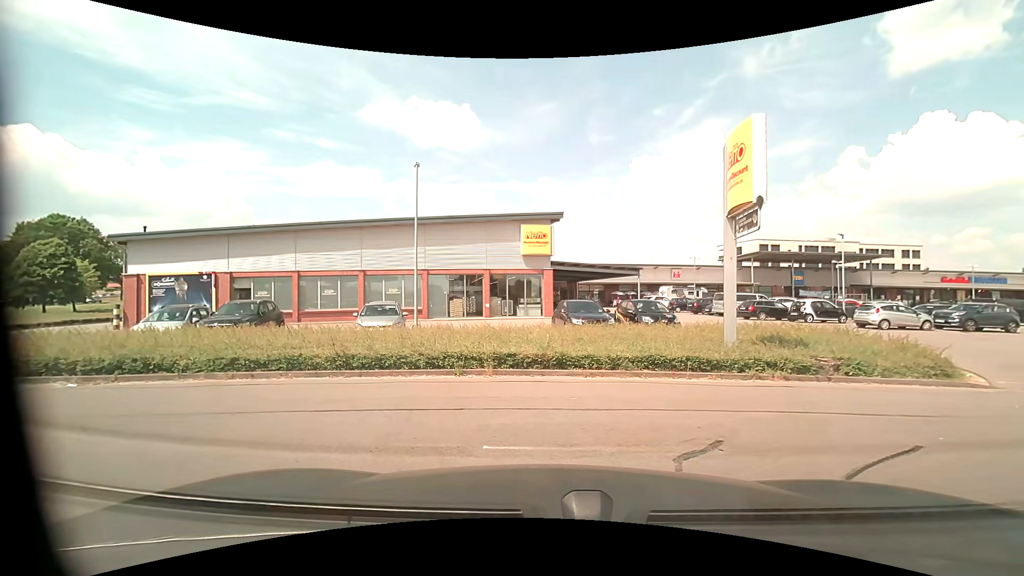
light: Day
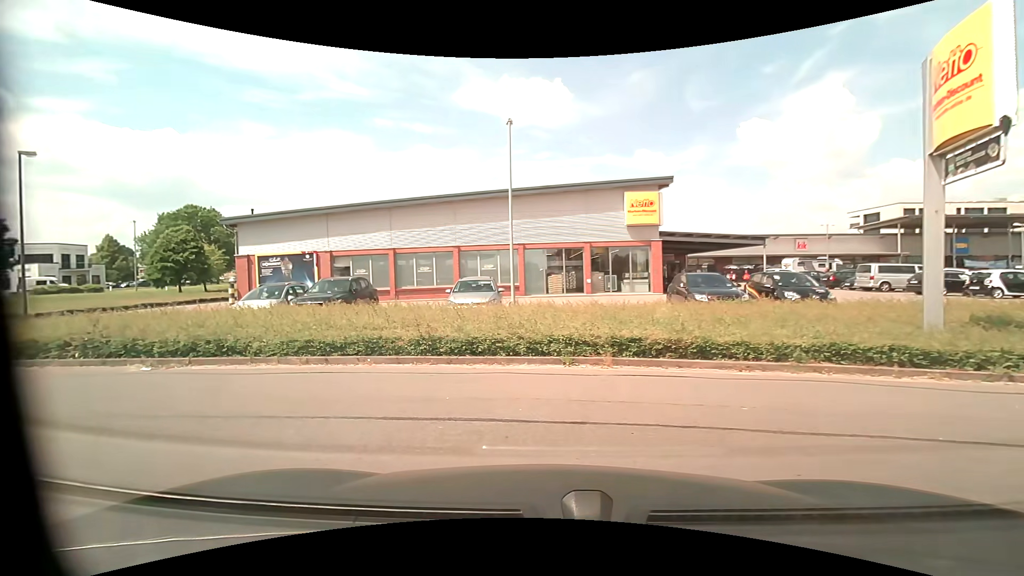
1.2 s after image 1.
(-0.2, +2.1) m; -11°
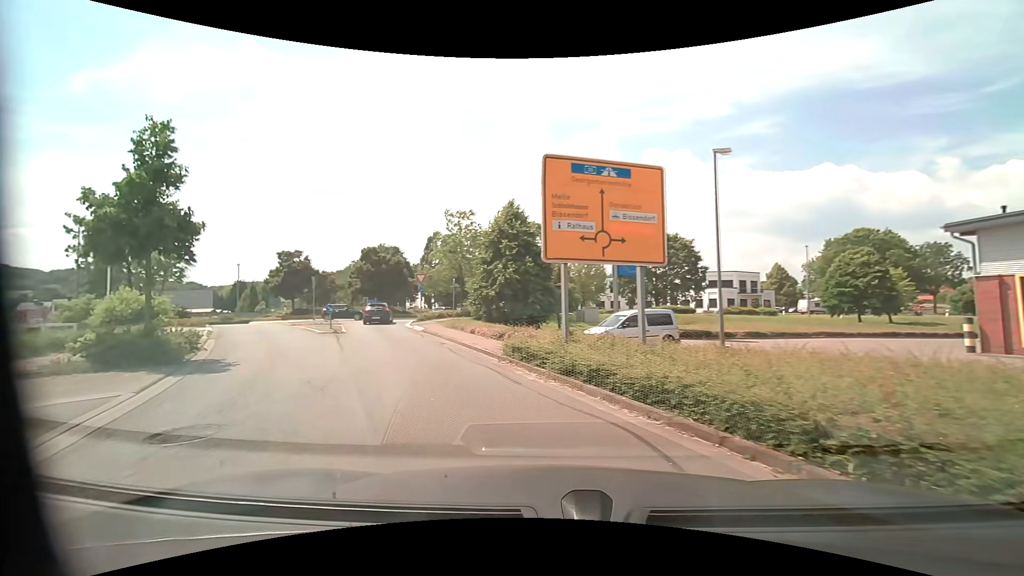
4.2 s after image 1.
(-4.2, +6.3) m; -67°
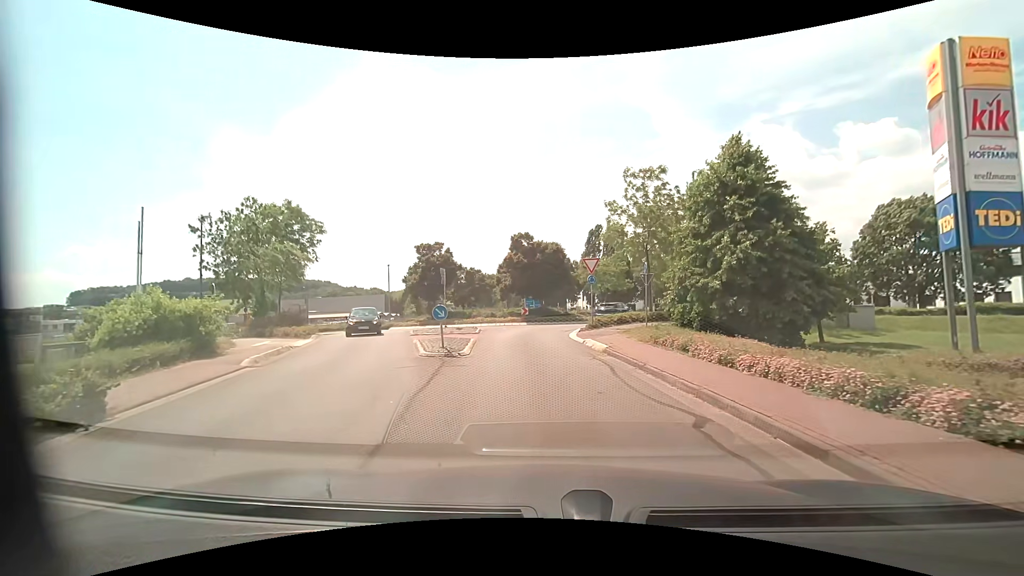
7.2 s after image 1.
(-3.0, +12.0) m; -19°
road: residential
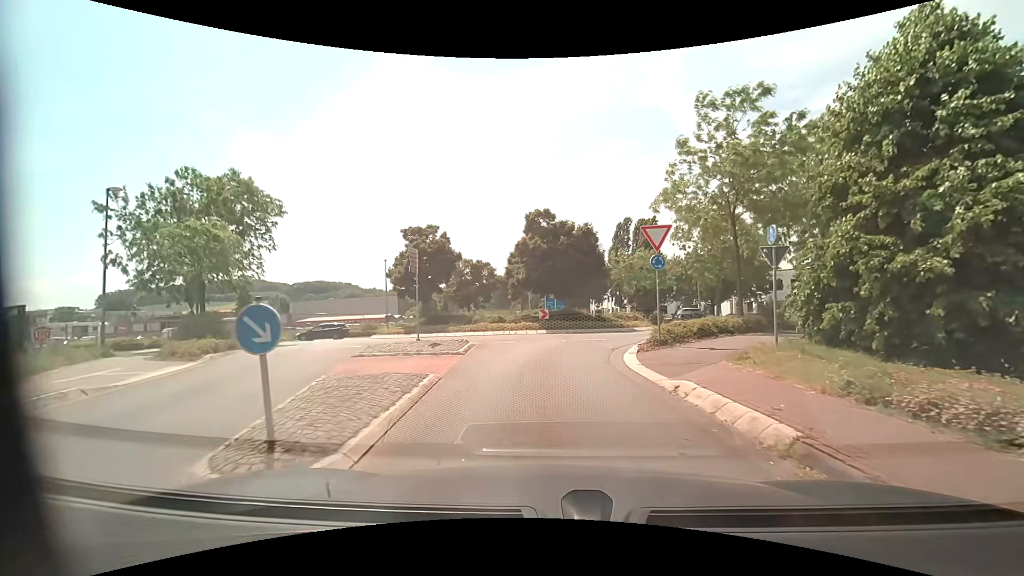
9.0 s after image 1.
(-0.2, +9.8) m; -2°
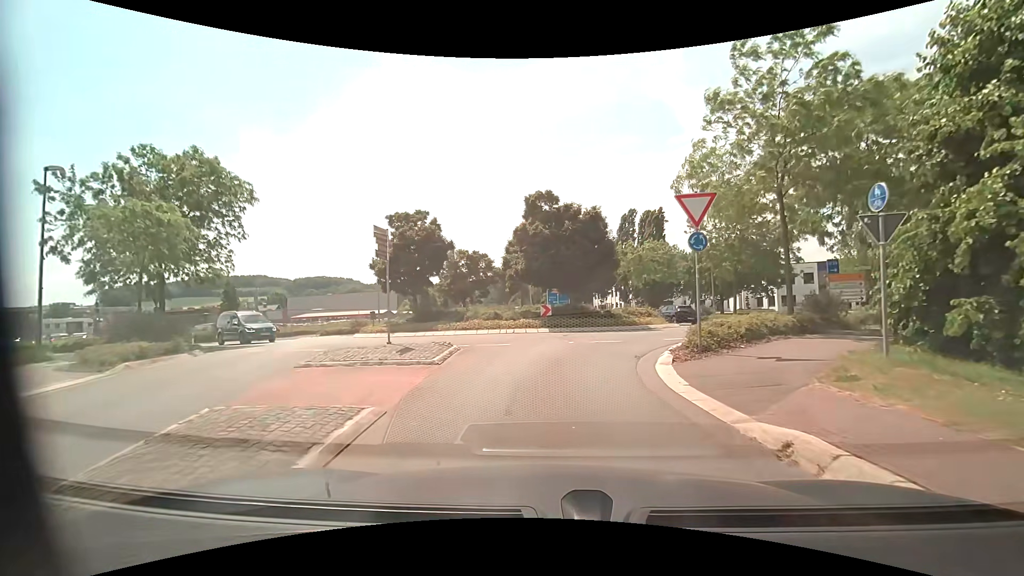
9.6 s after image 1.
(0.0, +3.4) m; +1°
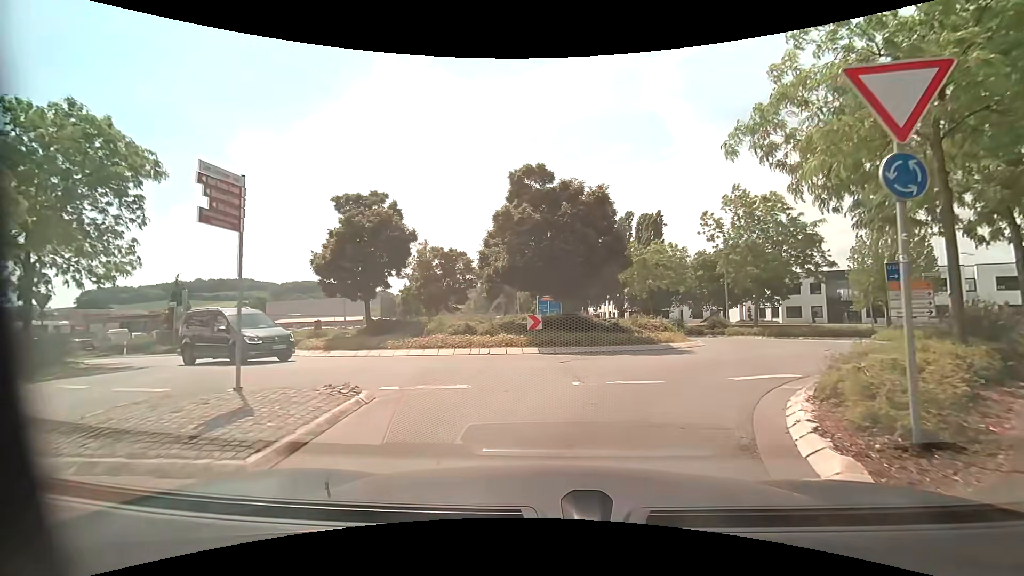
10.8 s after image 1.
(-0.1, +6.1) m; +1°
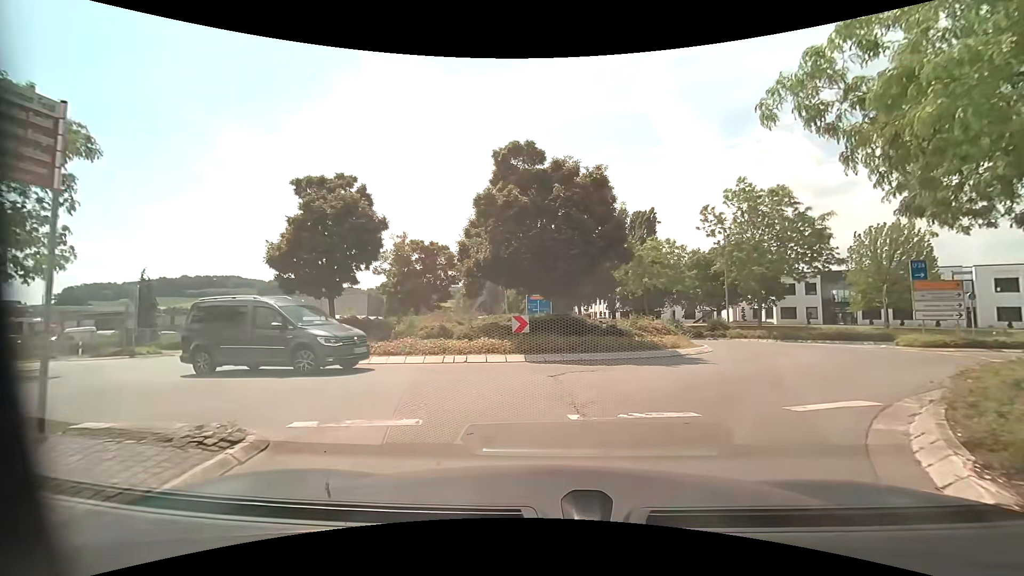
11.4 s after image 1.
(0.0, +2.5) m; +1°
(+2, +10) (+7, +18) (+9, +28) (+5, +37) (0, +46) (-3, +55) (-6, +65) (-9, +74) (-11, +84) (-14, +94) m
